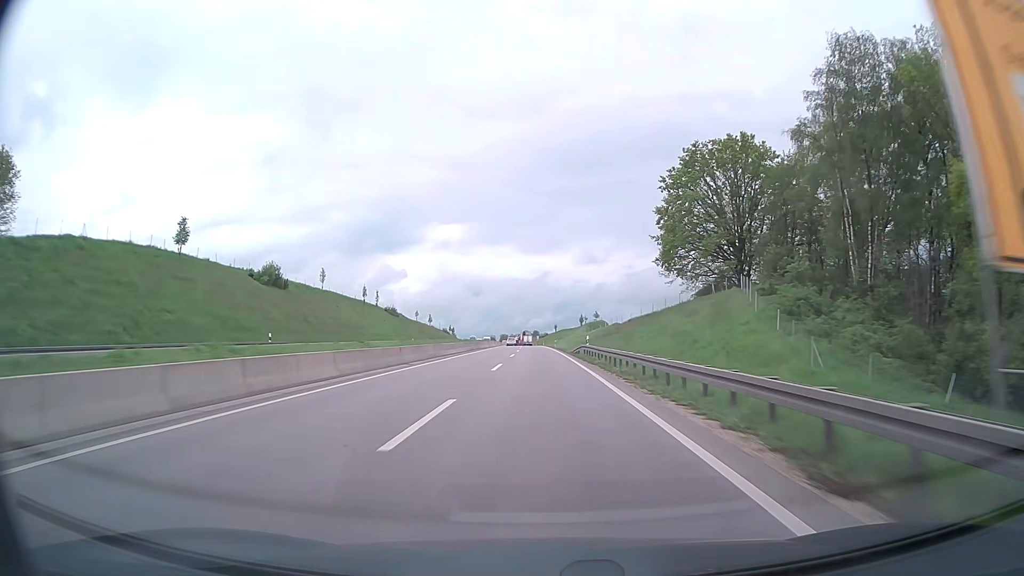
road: trunk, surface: asphalt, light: Day
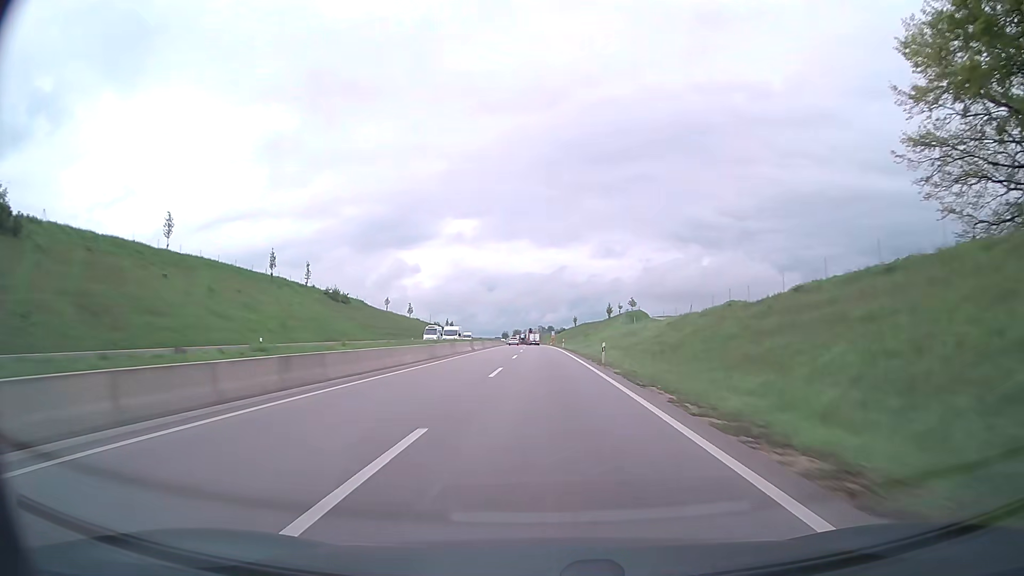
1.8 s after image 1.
(-0.6, +58.3) m; -1°
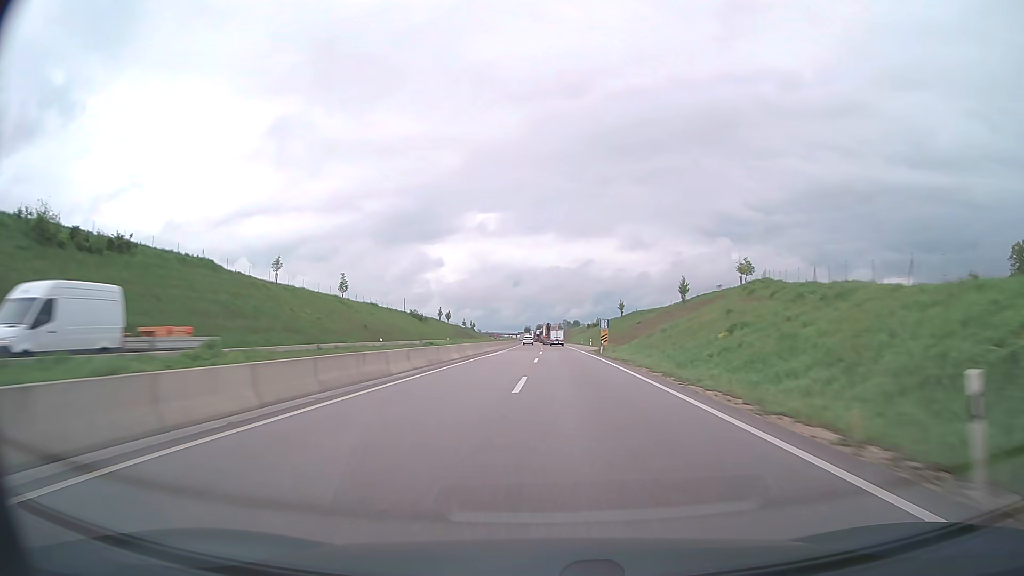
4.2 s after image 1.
(-1.3, +77.8) m; -2°
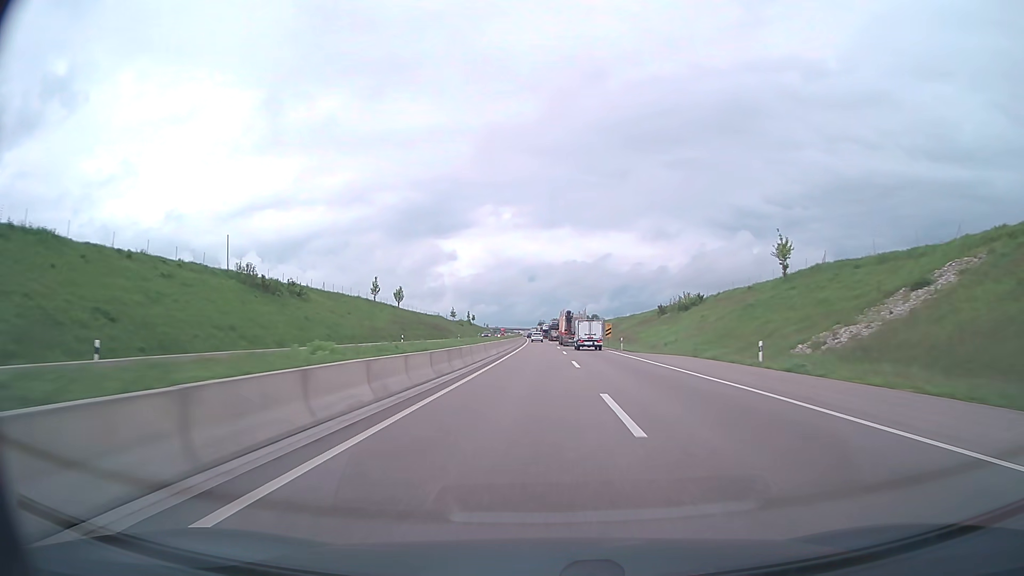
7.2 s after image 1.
(-1.4, +97.3) m; -1°
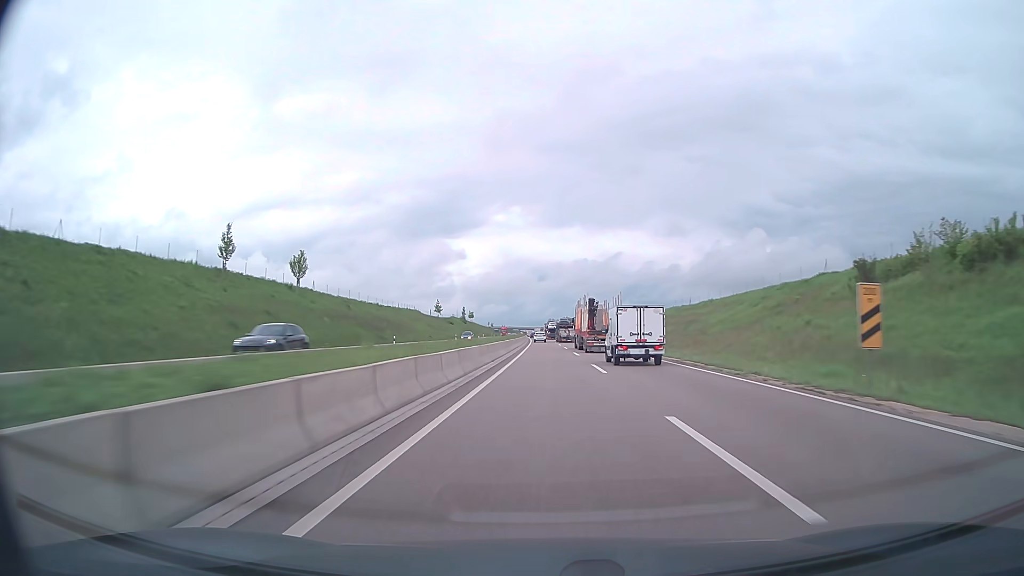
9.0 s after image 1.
(-0.4, +58.3) m; -1°
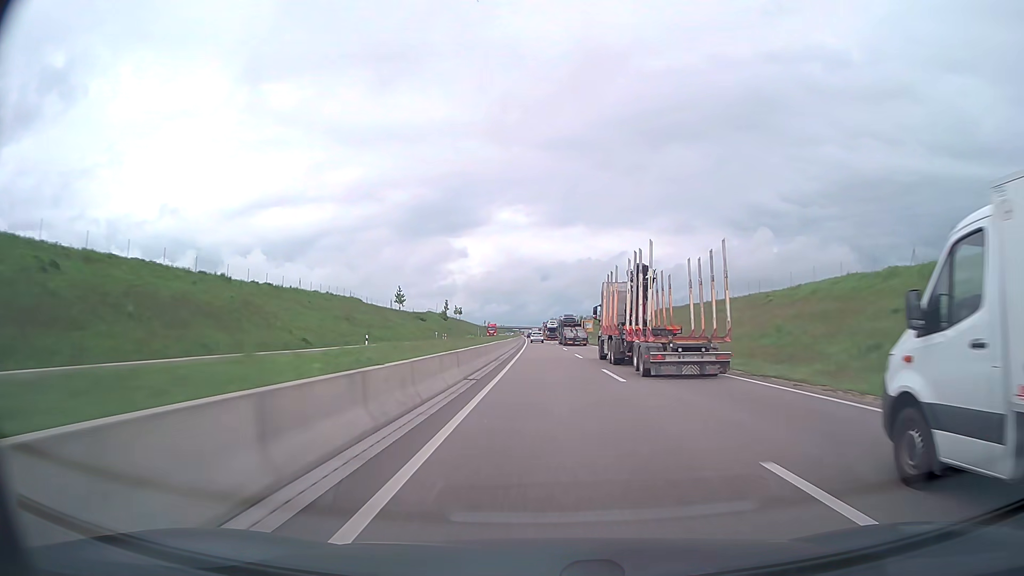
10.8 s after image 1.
(-0.2, +58.1) m; 0°
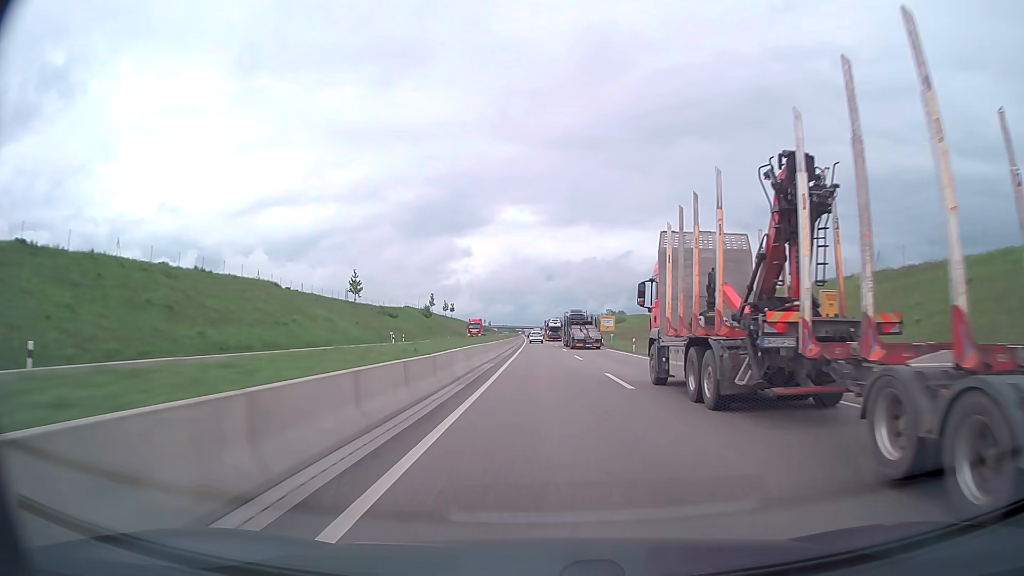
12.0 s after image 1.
(-0.1, +38.6) m; 0°
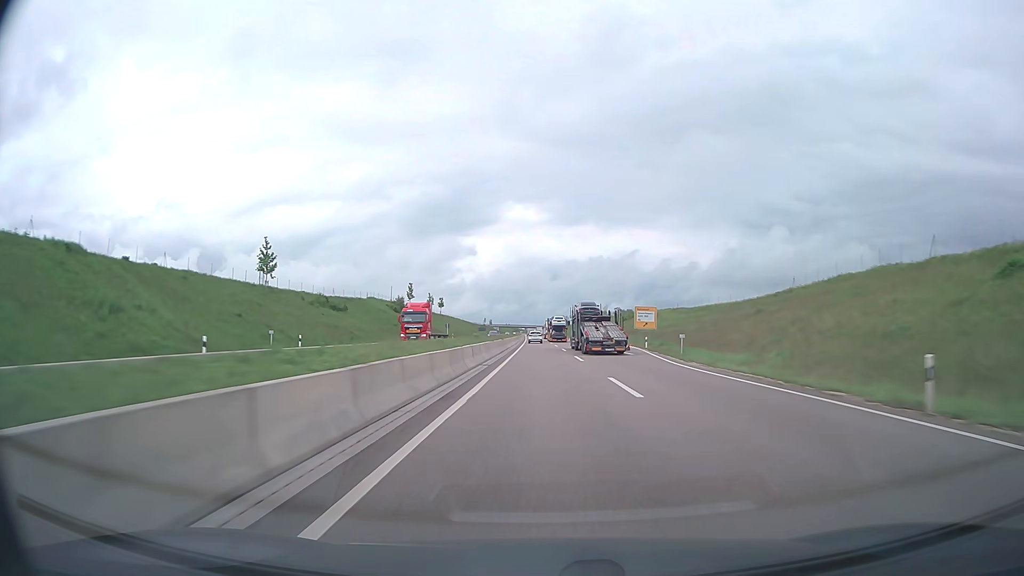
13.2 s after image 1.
(-0.2, +38.4) m; 0°
(0, +10) (0, +20) (0, +30) (0, +40) (0, +50) (0, +60) (-1, +70) (-1, +80) (-1, +90) (-1, +100) m
